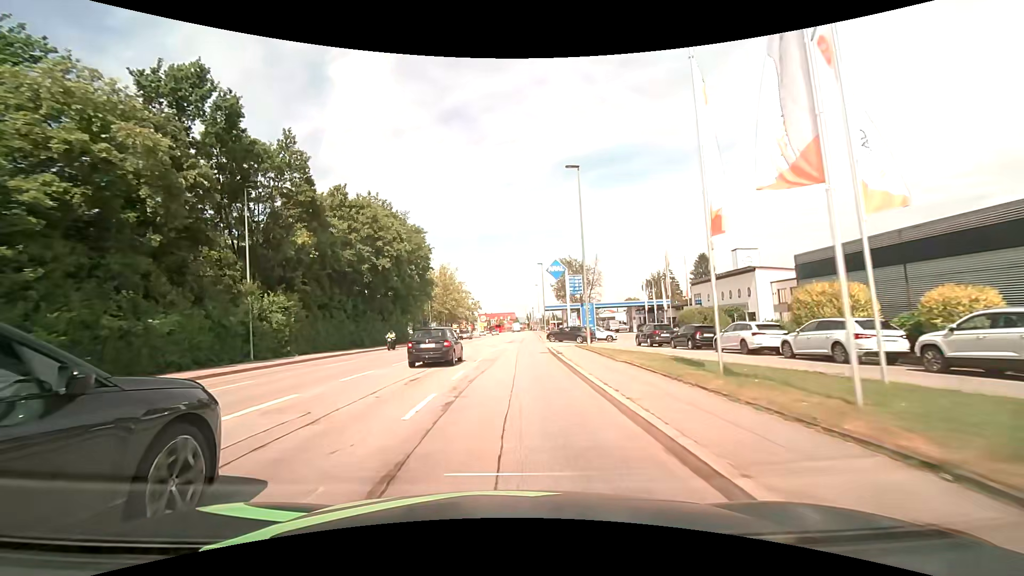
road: tertiary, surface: asphalt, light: Day
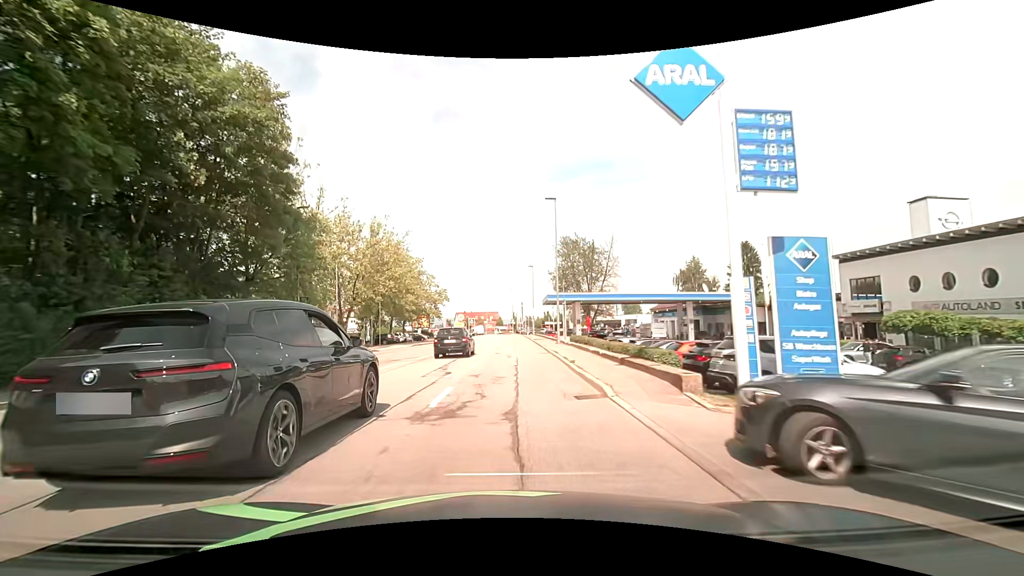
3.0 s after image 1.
(+0.4, +38.0) m; +1°
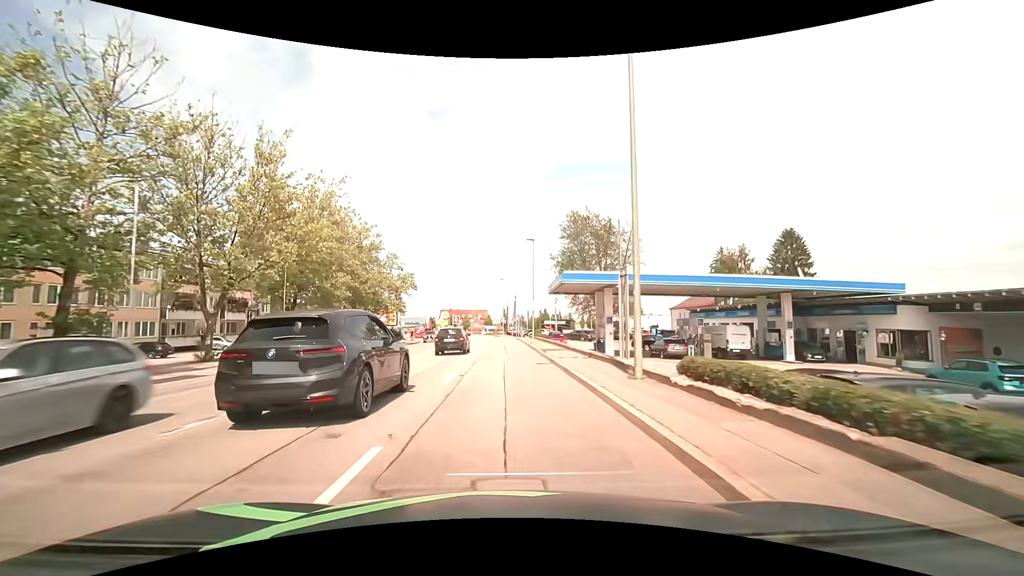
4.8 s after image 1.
(+0.2, +22.8) m; +1°
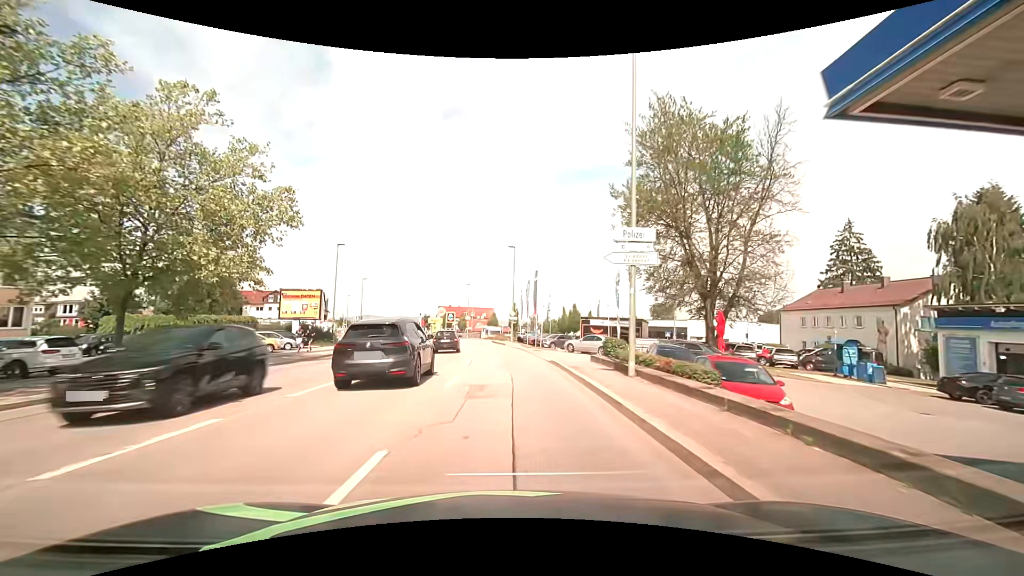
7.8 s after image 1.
(-0.3, +38.0) m; -2°
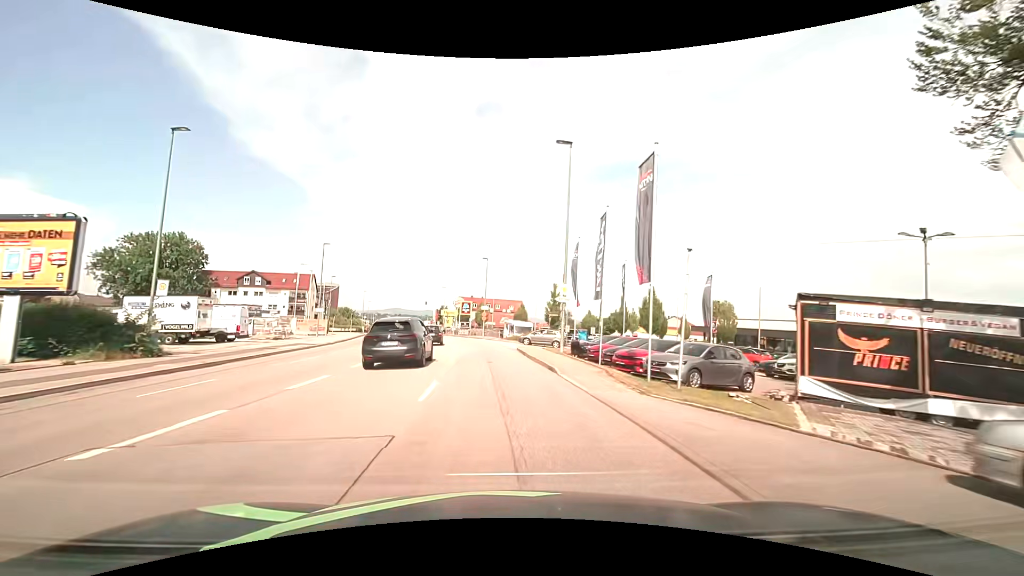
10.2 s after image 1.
(-0.2, +29.3) m; -3°
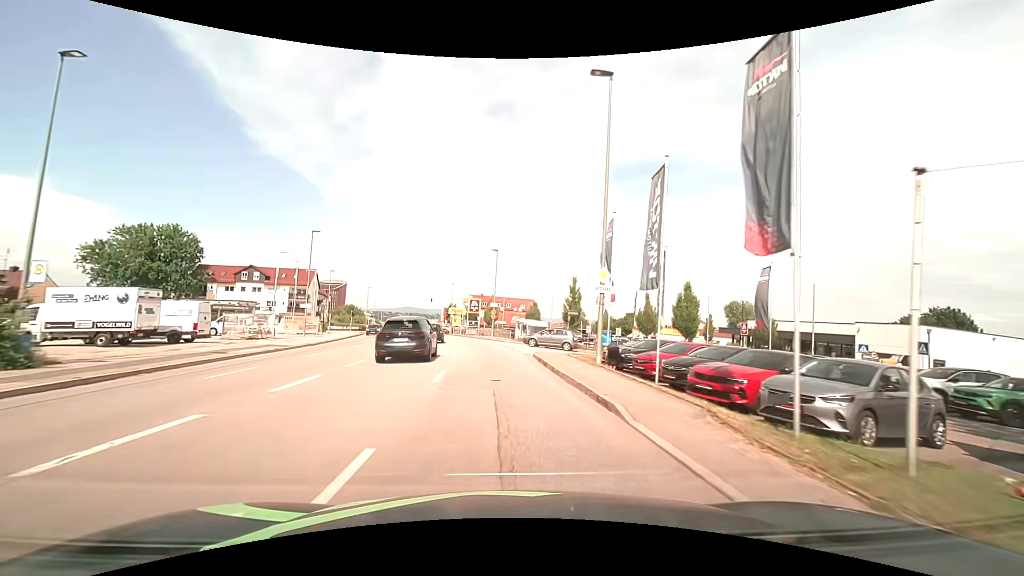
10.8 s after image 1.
(0.0, +6.6) m; -1°
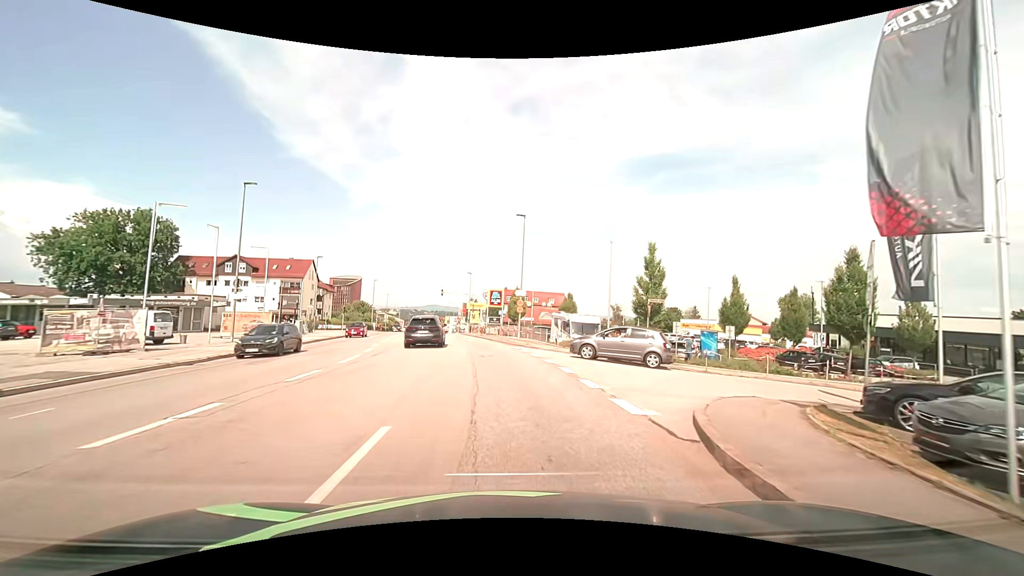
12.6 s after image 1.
(-0.4, +16.7) m; -3°
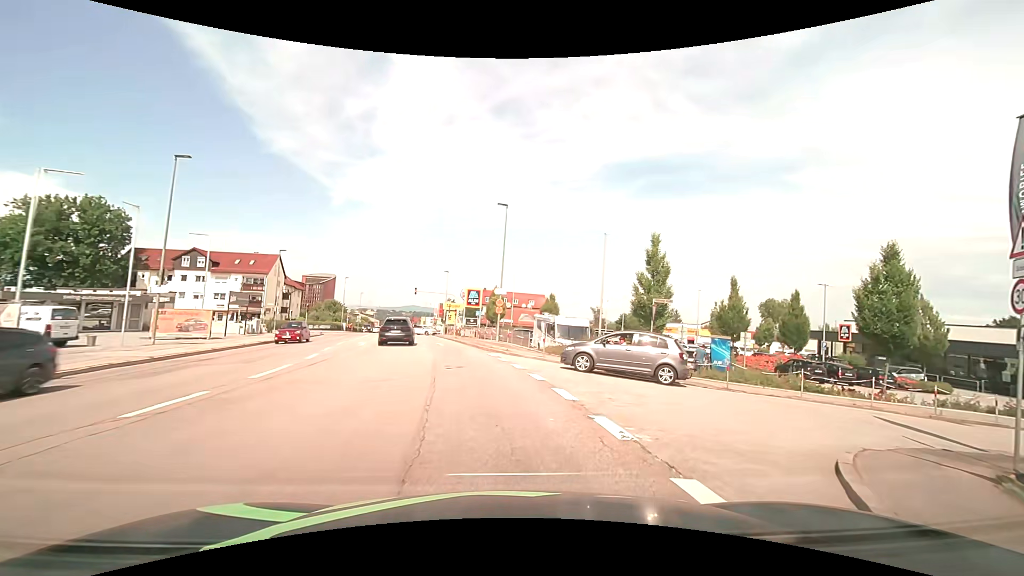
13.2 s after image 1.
(0.0, +4.2) m; +2°
